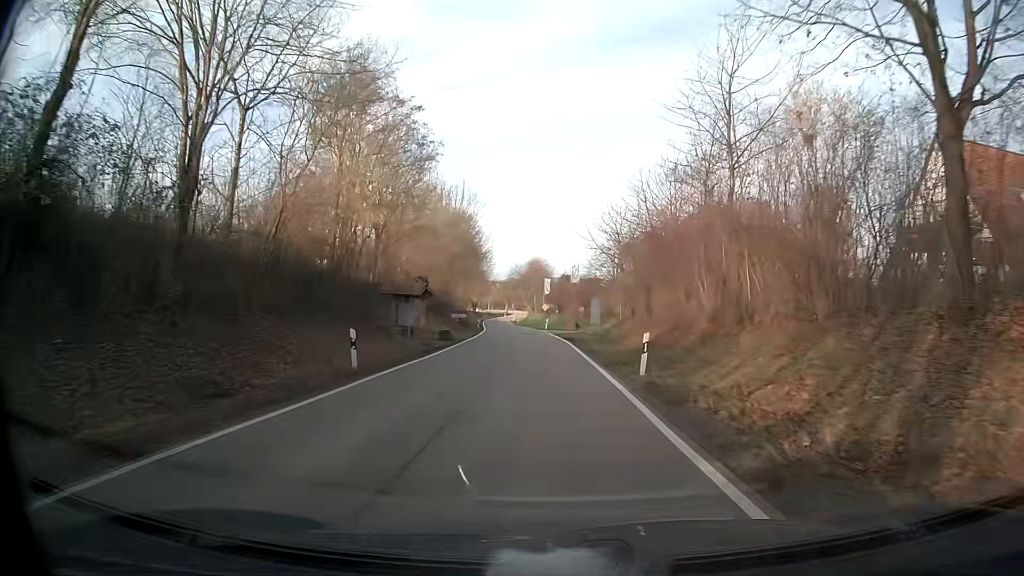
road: tertiary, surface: asphalt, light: Day
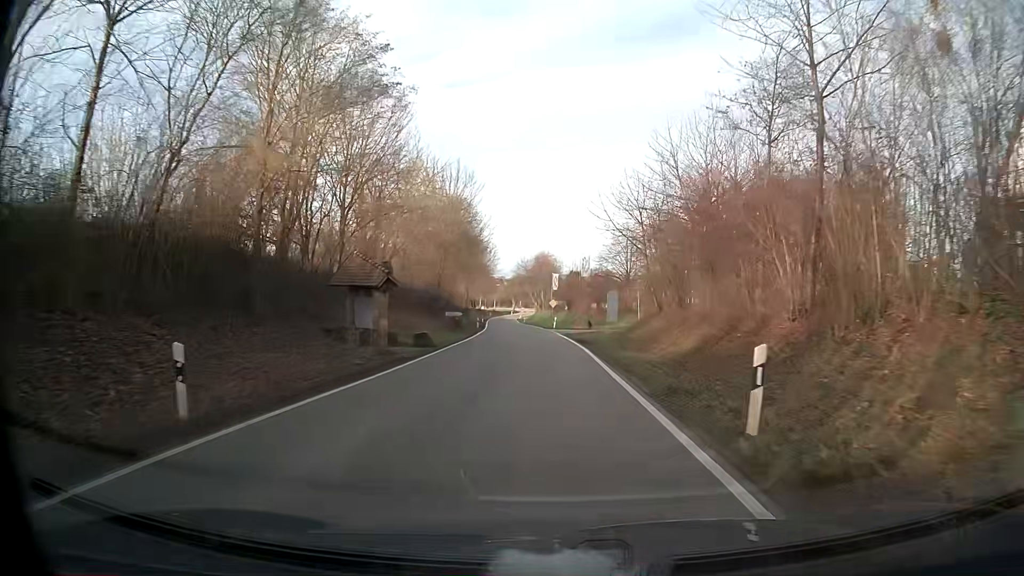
(0.0, +7.9) m; -1°
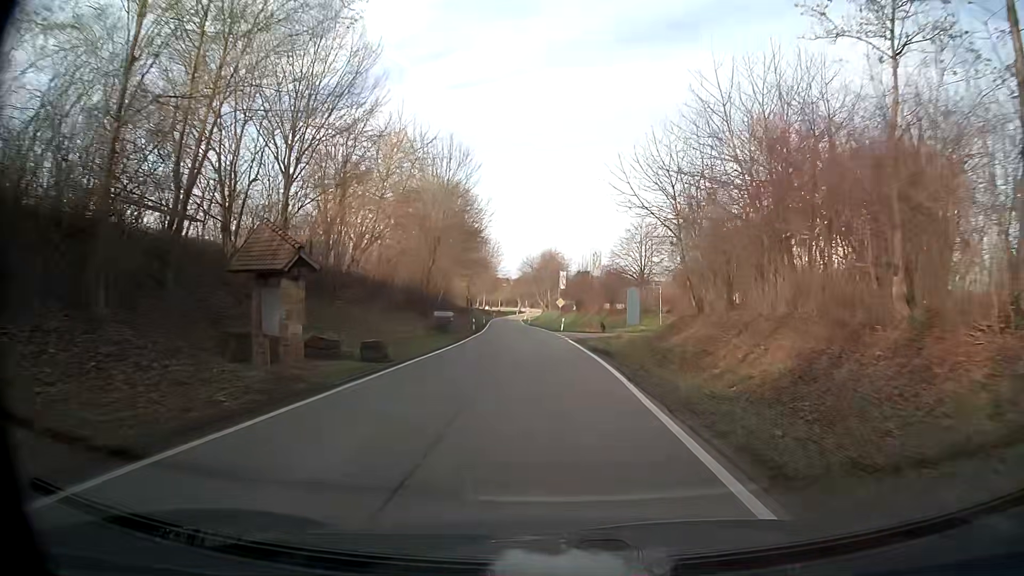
(-0.1, +8.0) m; -1°
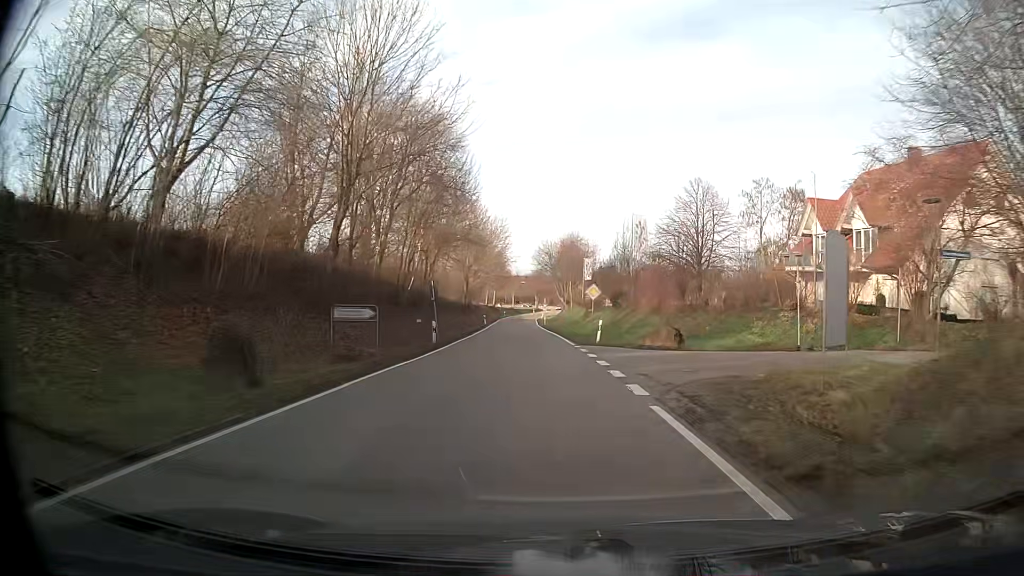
(-0.4, +24.4) m; -2°
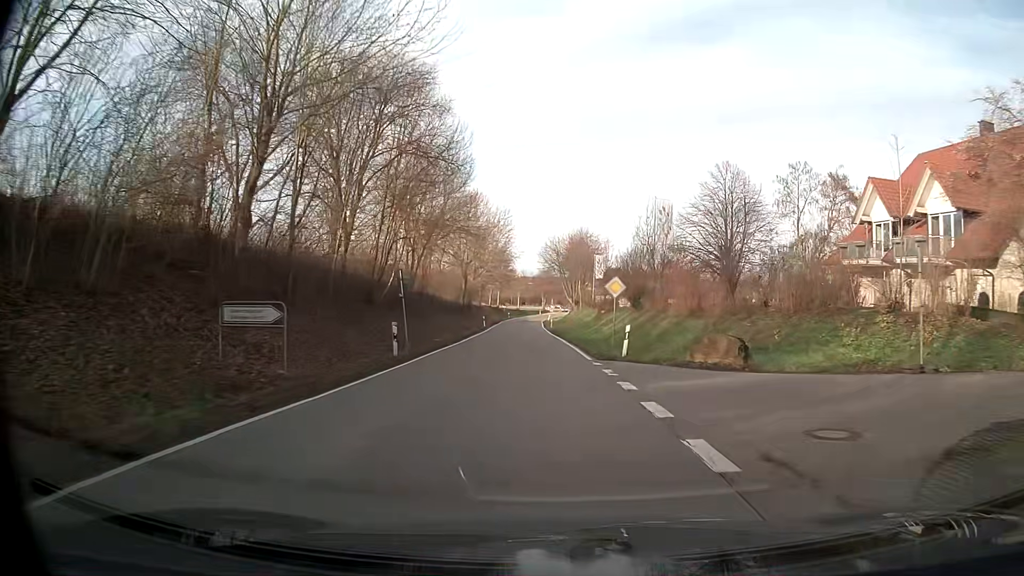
(0.0, +8.2) m; 0°
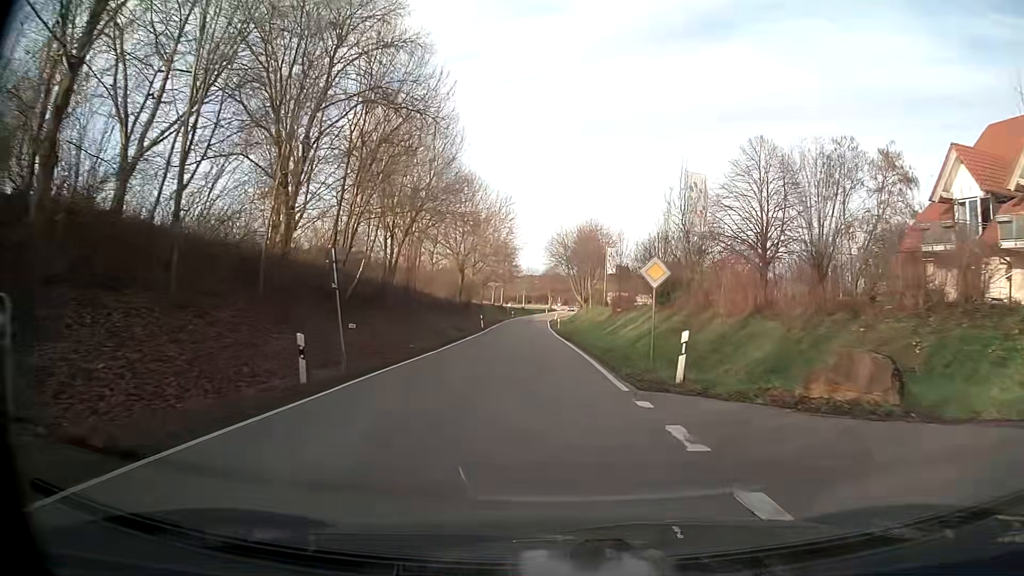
(0.0, +8.2) m; -1°
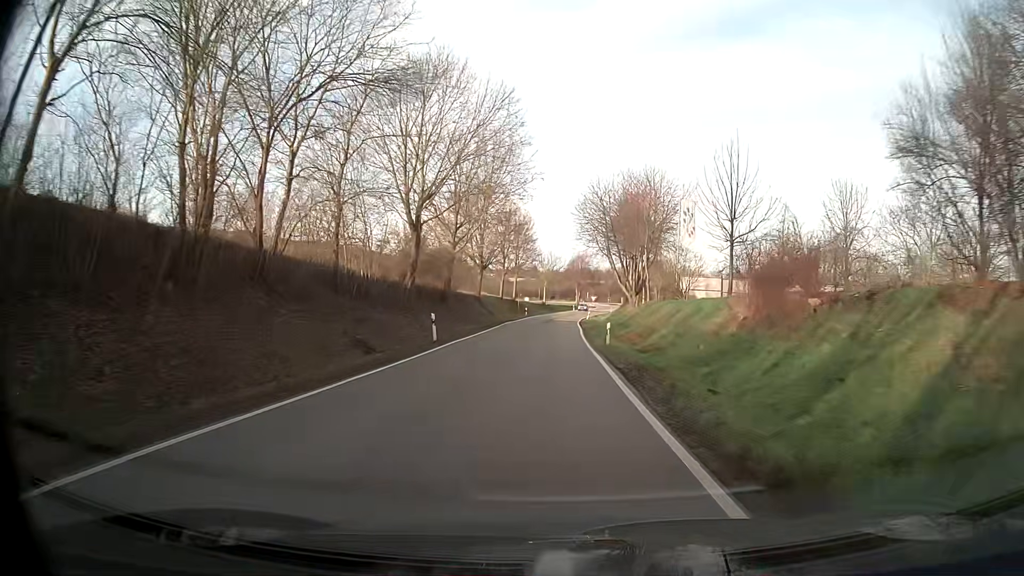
(-0.7, +32.8) m; -2°
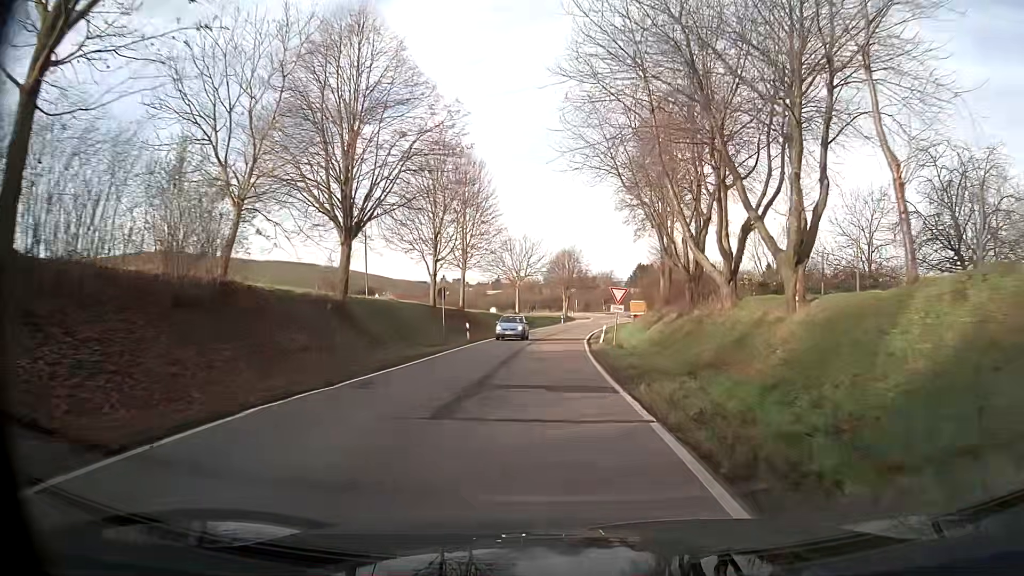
(+0.4, +41.1) m; +1°
(0, +10) (0, +20) (0, +30) (+1, +40) (+2, +50) (+3, +60) (+4, +70) (+6, +80) (+8, +89) (+10, +99) m
